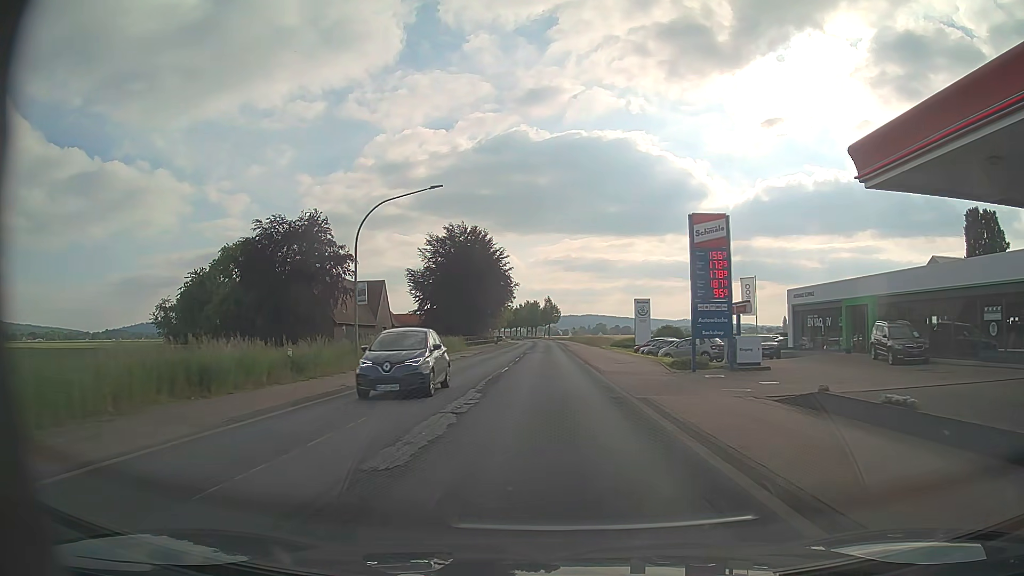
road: primary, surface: asphalt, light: Day
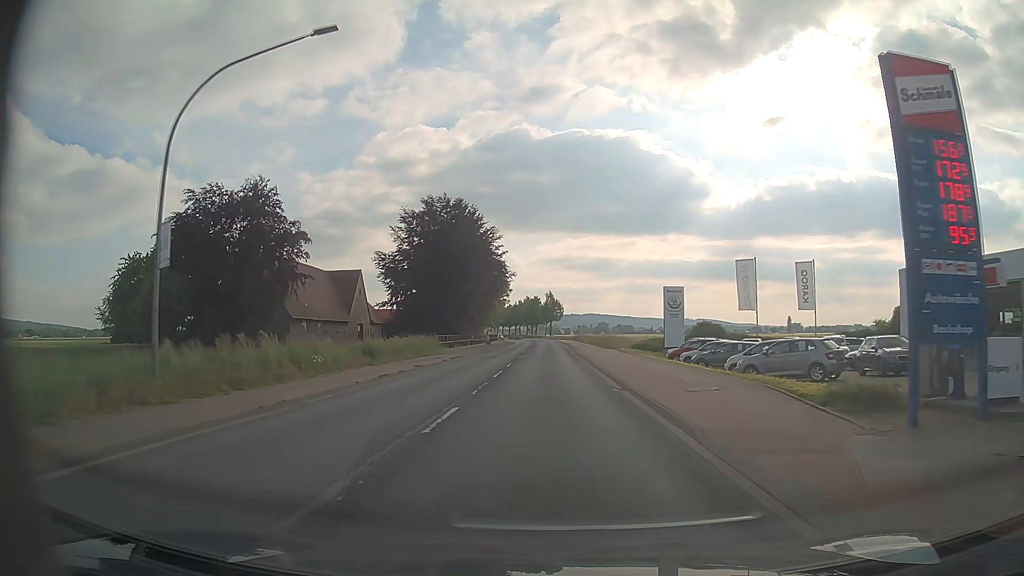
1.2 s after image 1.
(-0.1, +15.9) m; 0°
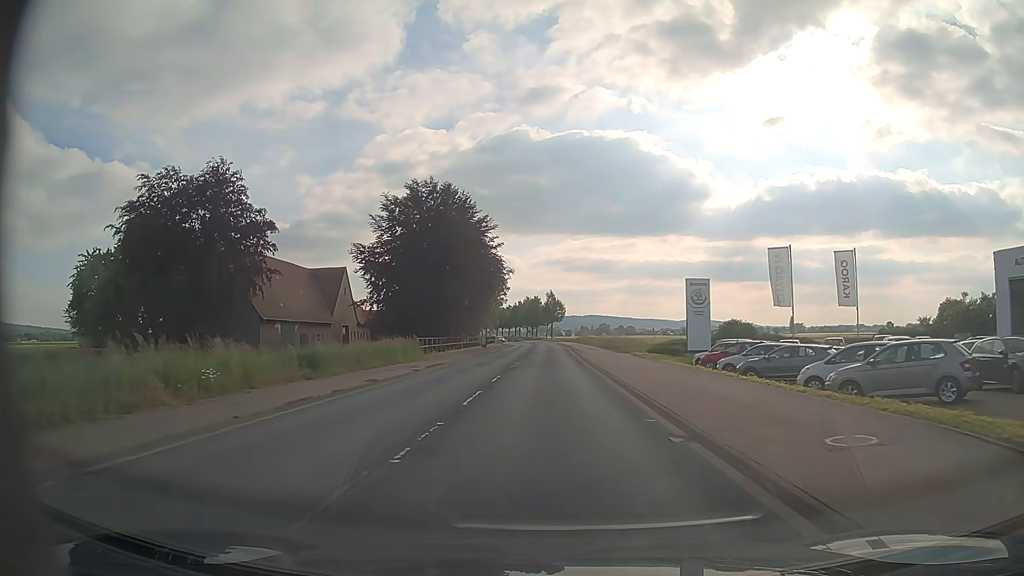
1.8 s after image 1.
(0.0, +7.9) m; 0°
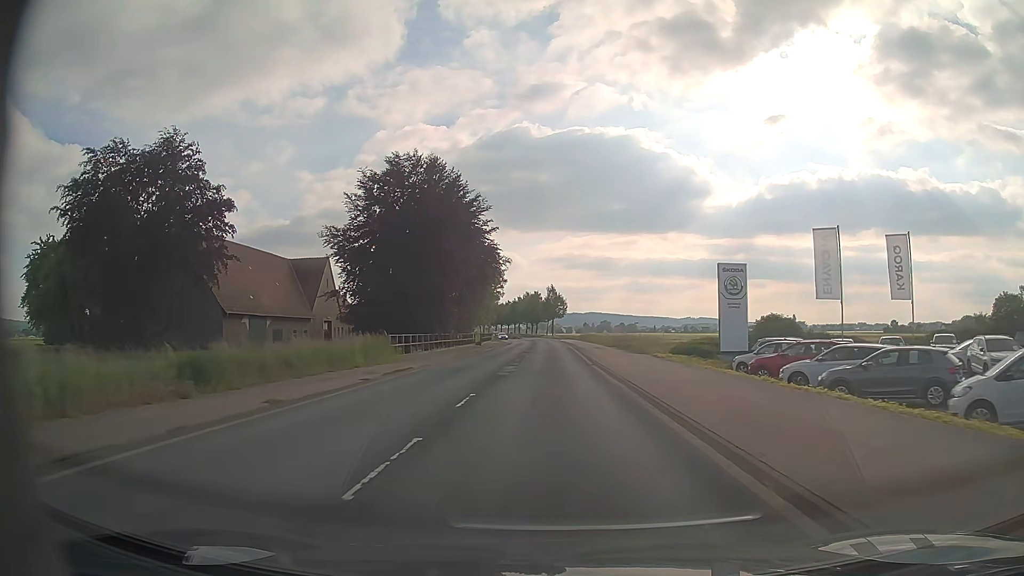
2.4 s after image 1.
(0.0, +7.9) m; 0°
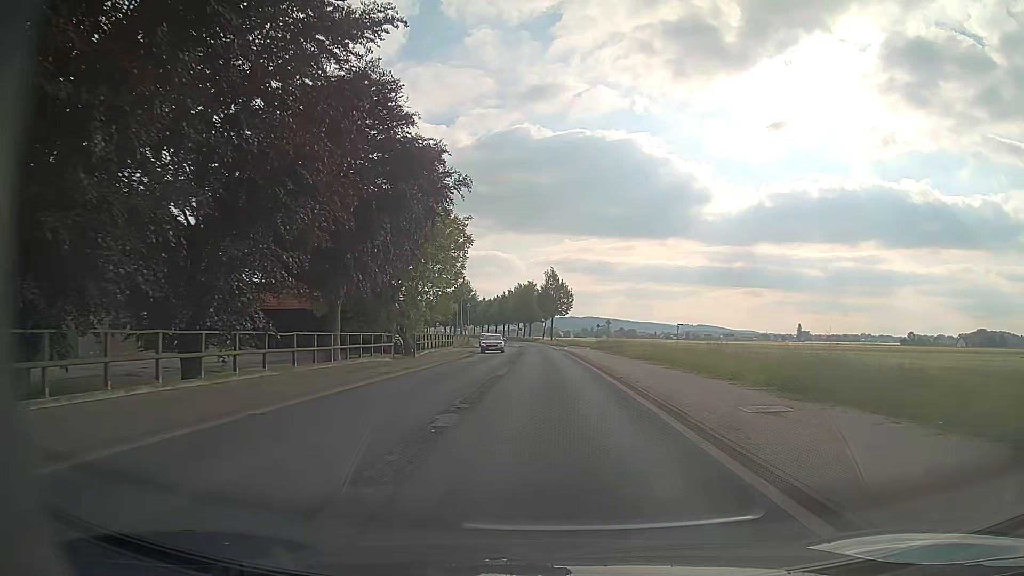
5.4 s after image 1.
(+0.1, +39.6) m; 0°
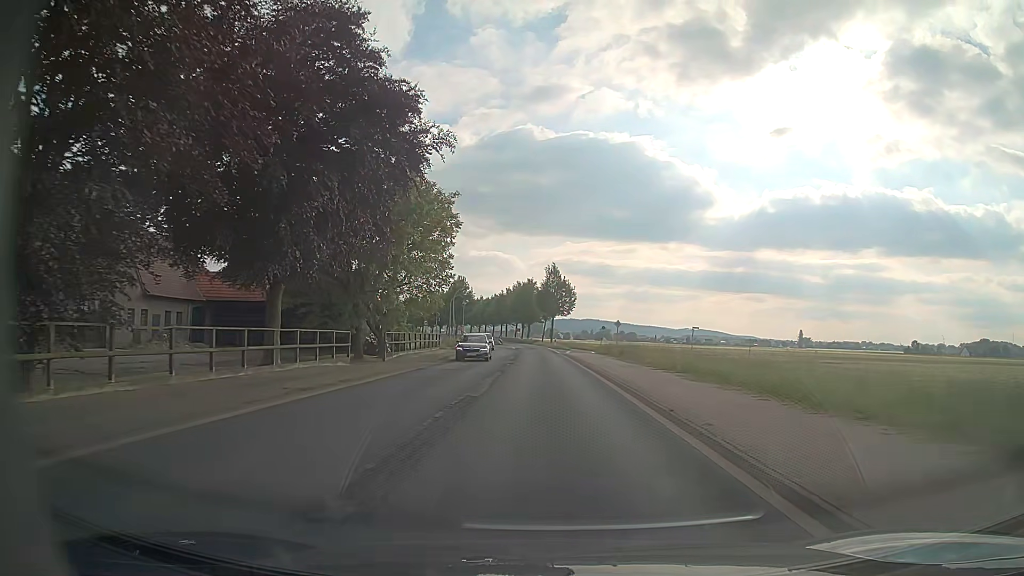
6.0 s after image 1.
(0.0, +7.9) m; 0°
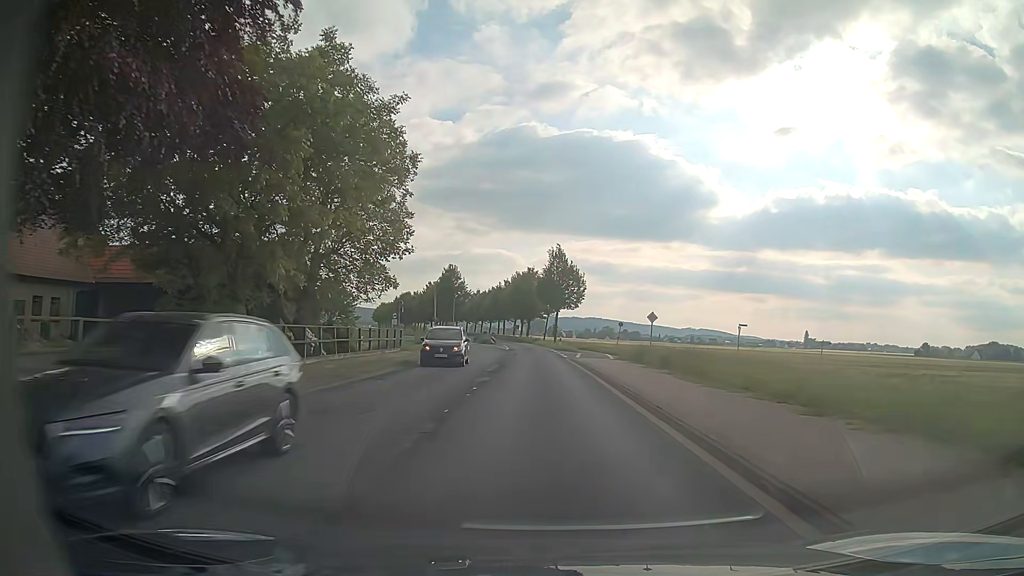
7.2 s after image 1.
(0.0, +15.8) m; 0°
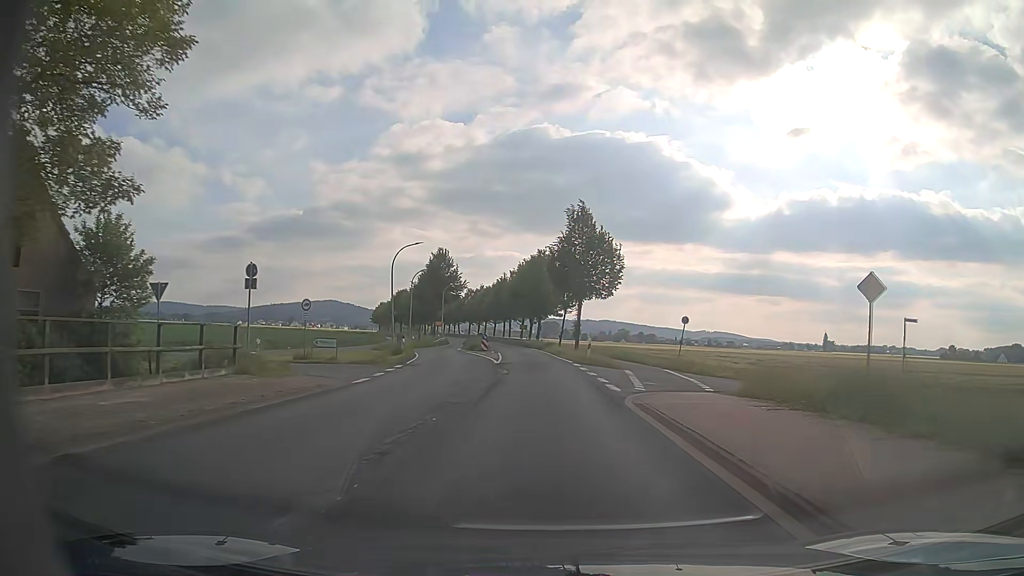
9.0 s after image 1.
(-0.3, +23.8) m; -1°
(0, +10) (0, +20) (-1, +30) (-1, +40) (-2, +50) (-3, +60) (-4, +70) (-5, +80) (-7, +90) (-9, +99) m
